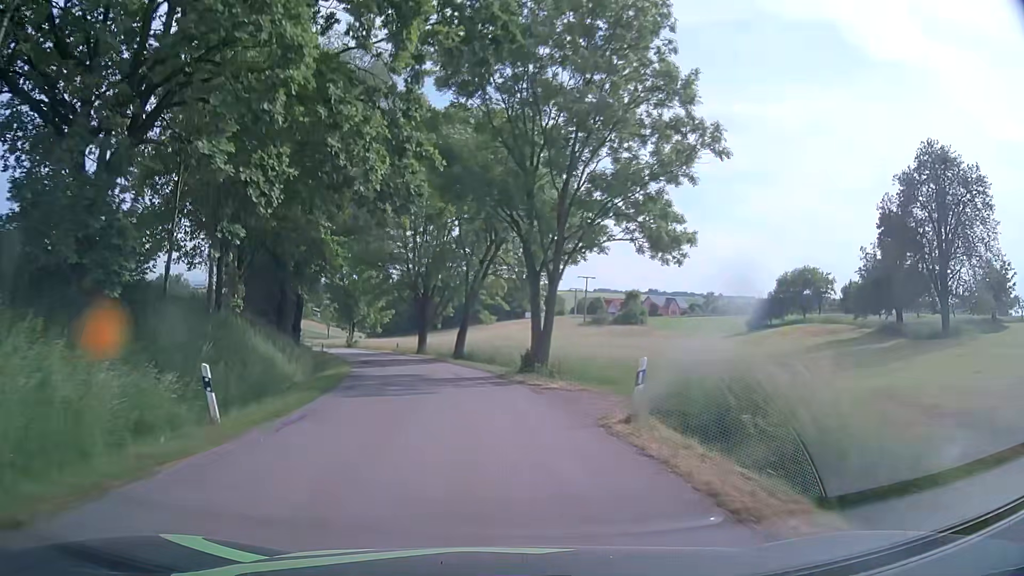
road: tertiary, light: Day
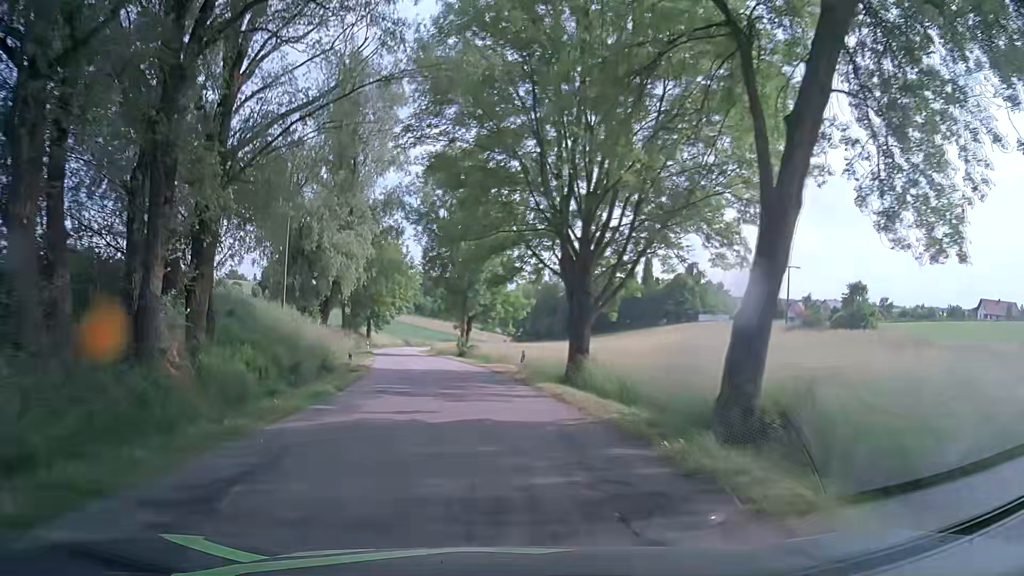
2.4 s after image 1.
(-3.6, +33.2) m; -13°
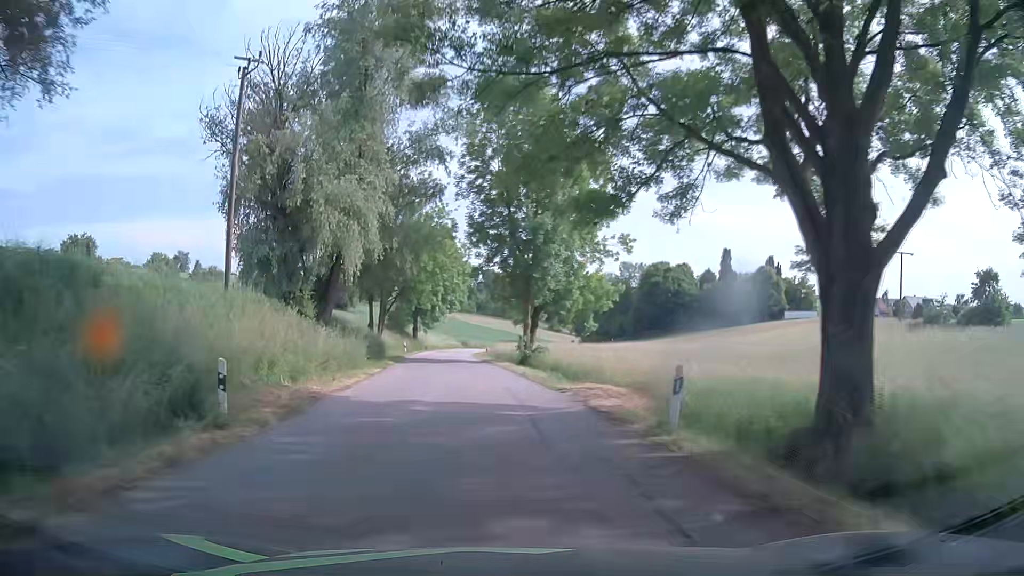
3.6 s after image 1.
(-0.9, +16.8) m; -6°
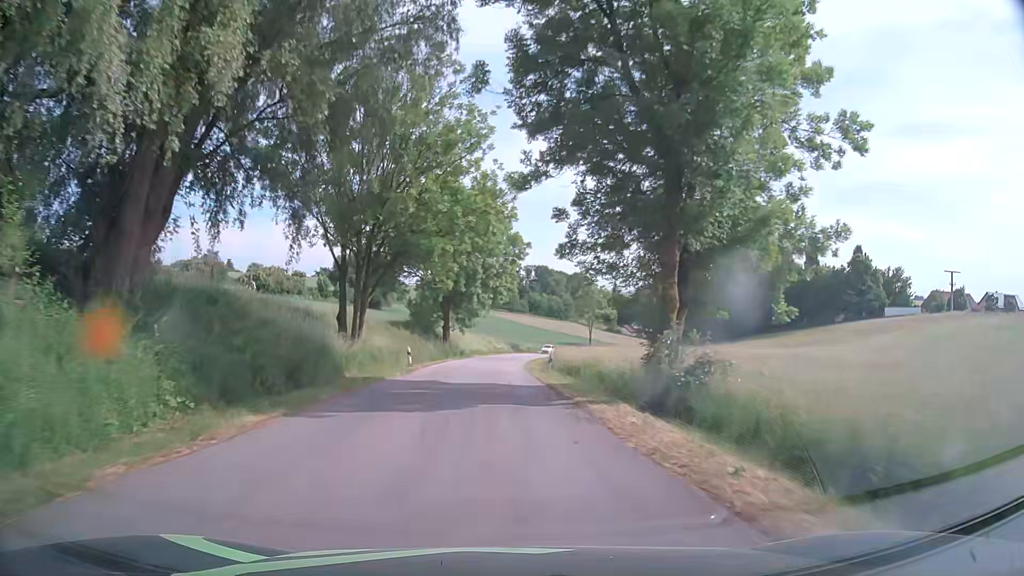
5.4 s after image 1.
(-1.0, +25.3) m; -4°
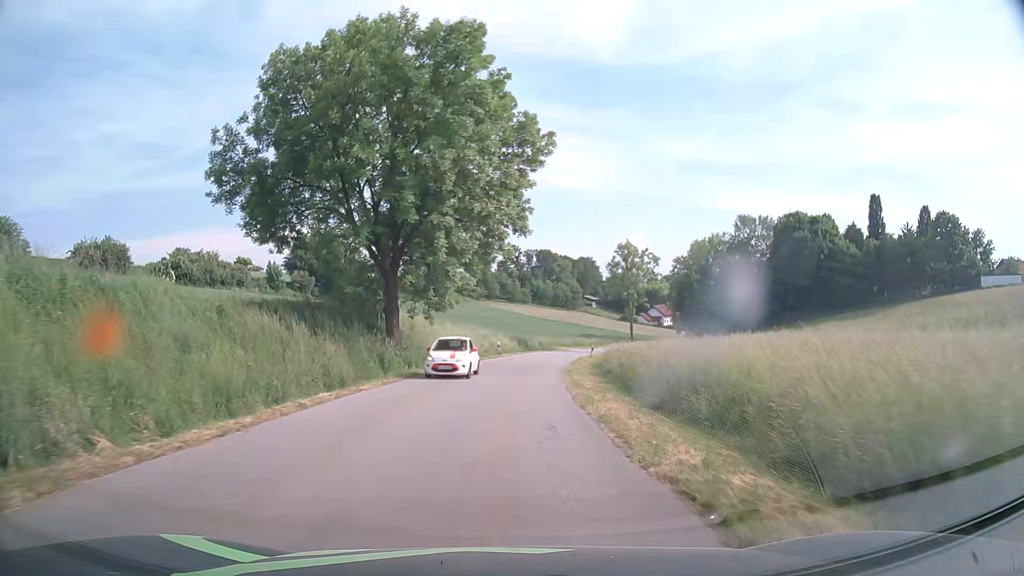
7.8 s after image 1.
(-0.2, +33.6) m; 0°
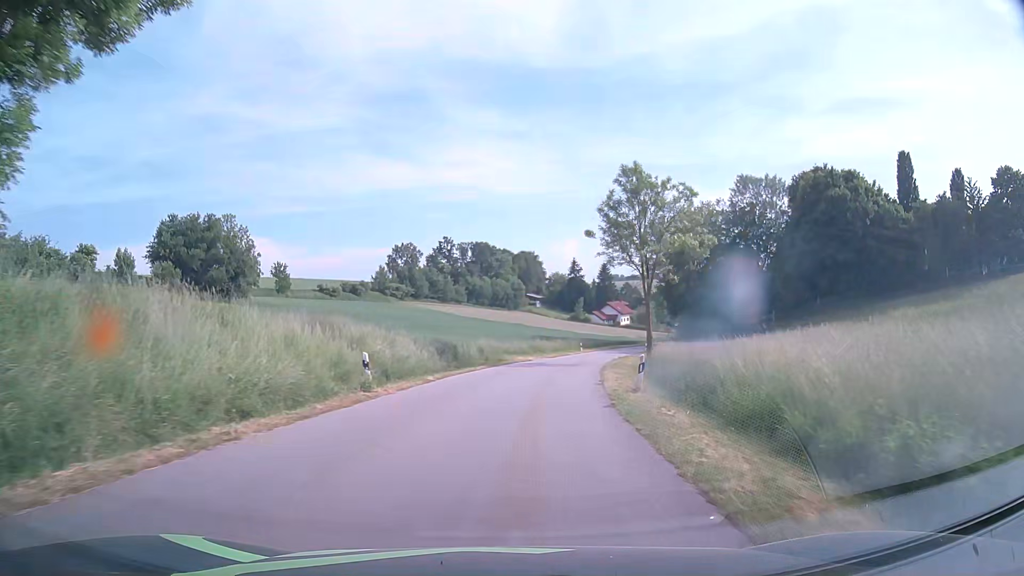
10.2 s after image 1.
(+1.3, +33.8) m; +5°
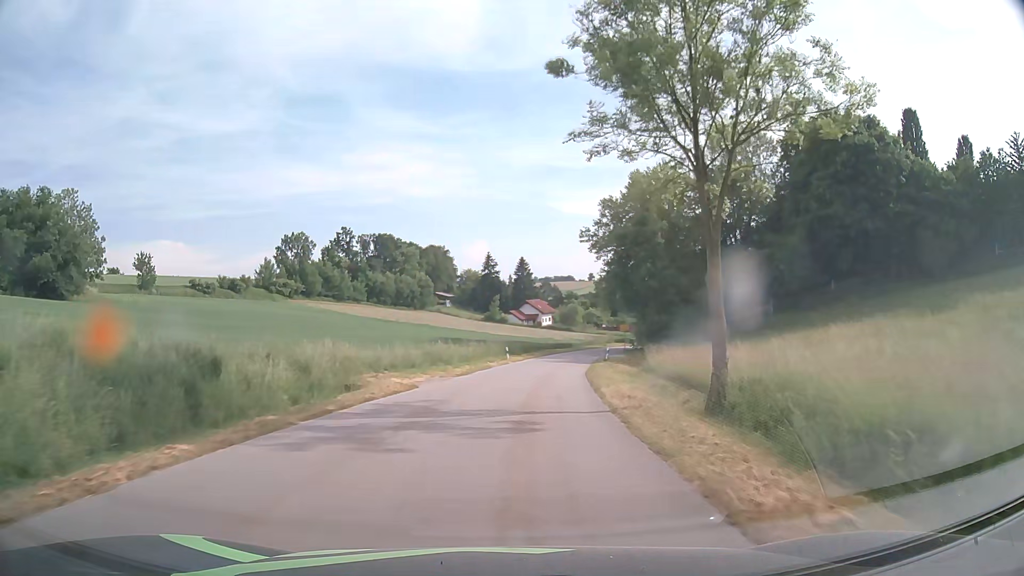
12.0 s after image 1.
(+1.9, +25.5) m; +8°
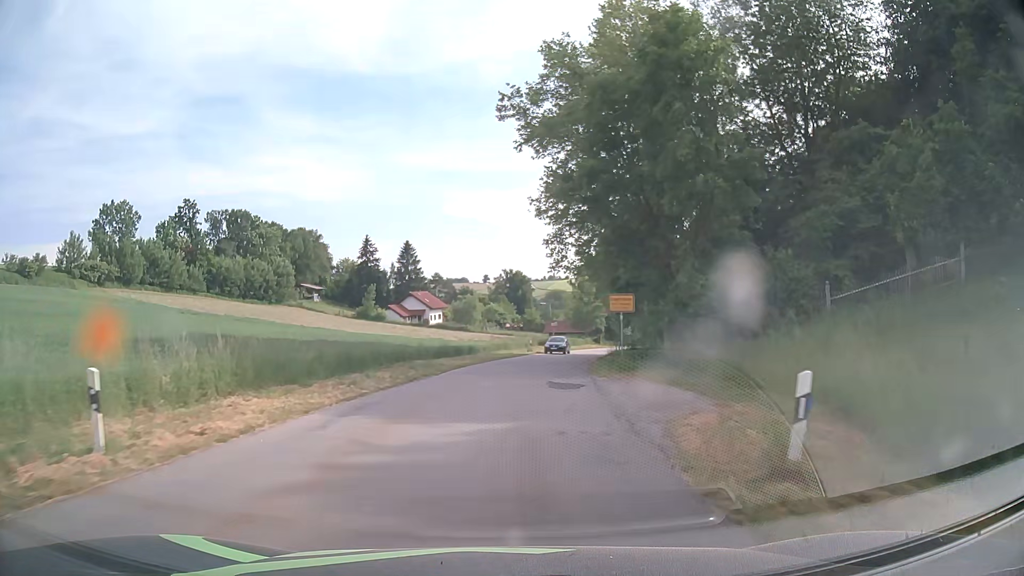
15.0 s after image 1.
(+3.2, +41.5) m; +9°
